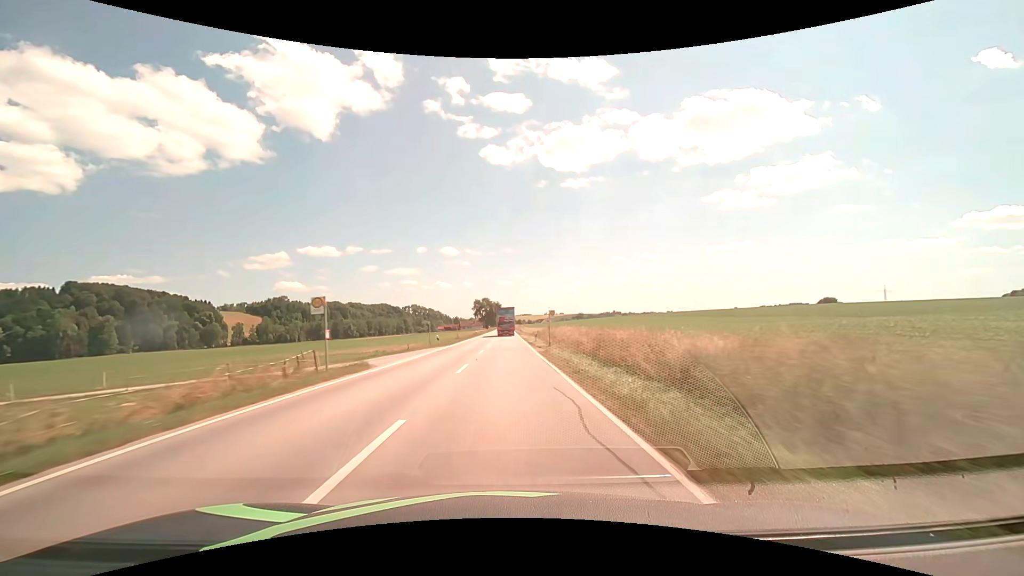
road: secondary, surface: asphalt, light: Day
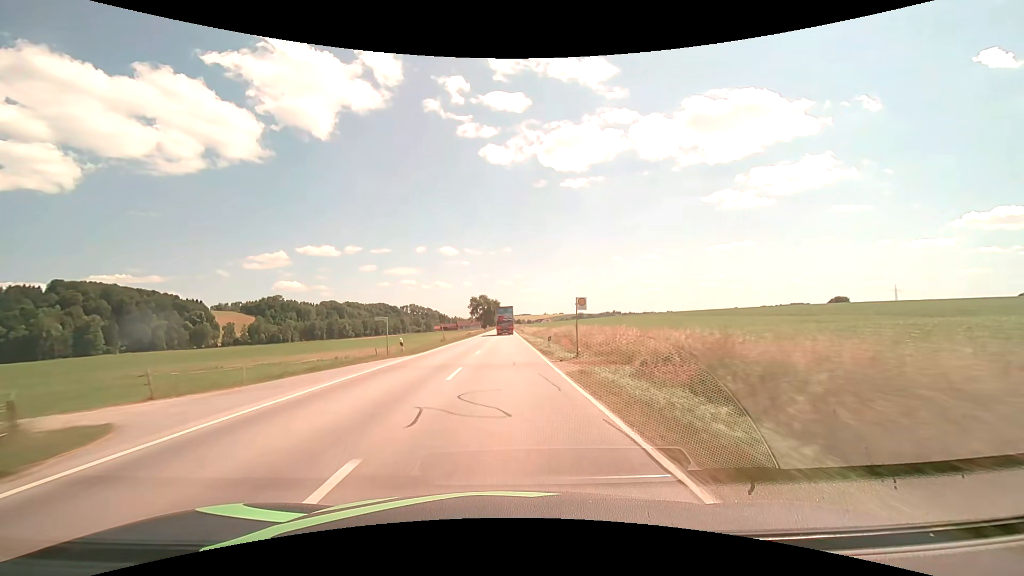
(0.0, +14.2) m; 0°
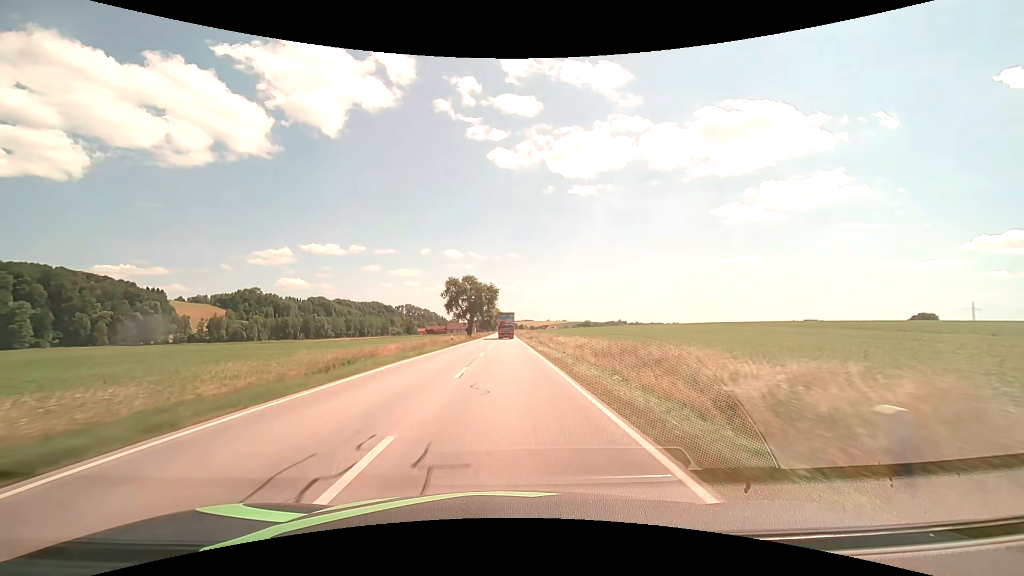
(-0.2, +70.7) m; 0°
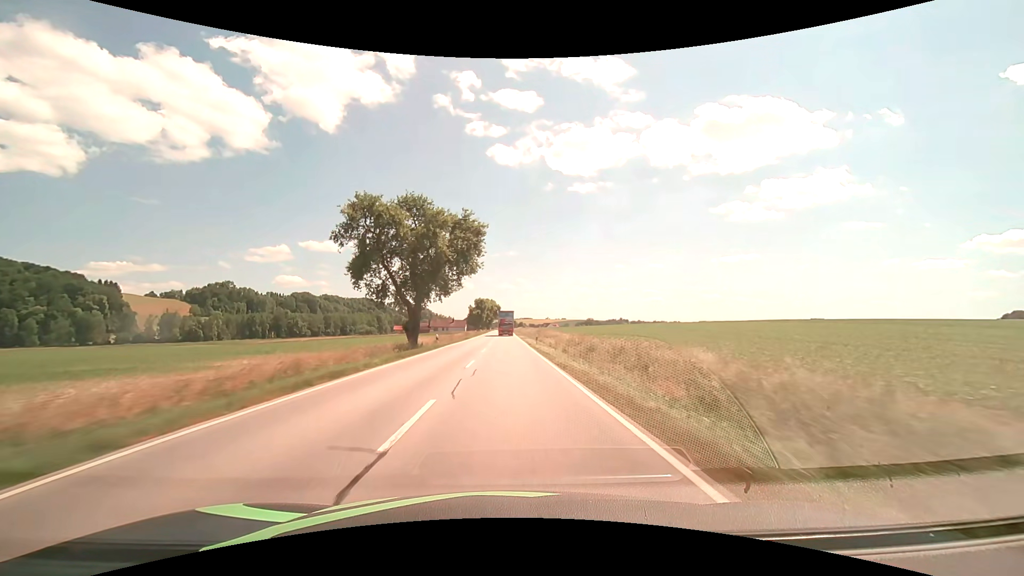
(+0.1, +56.7) m; 0°
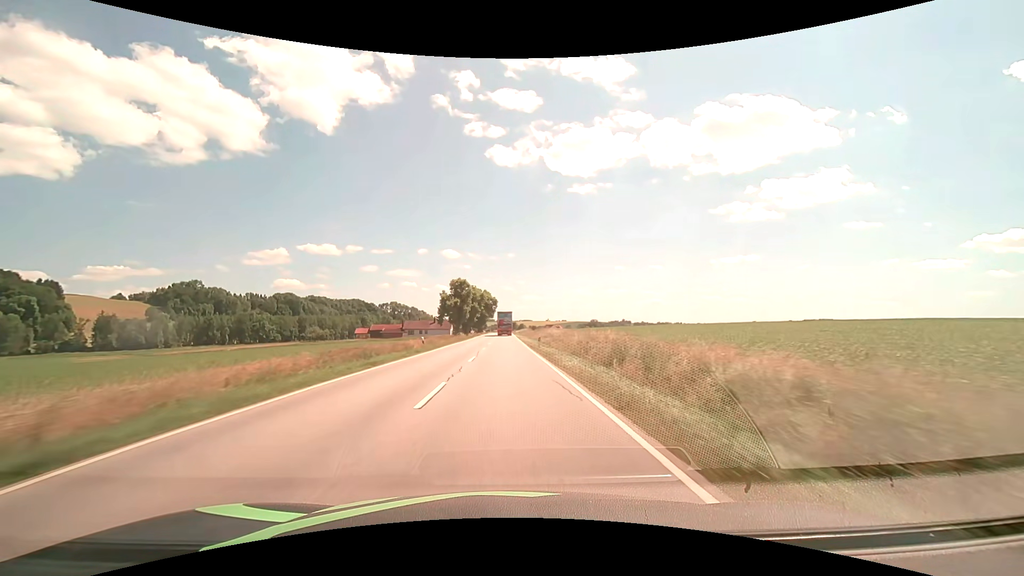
(+0.1, +56.8) m; 0°
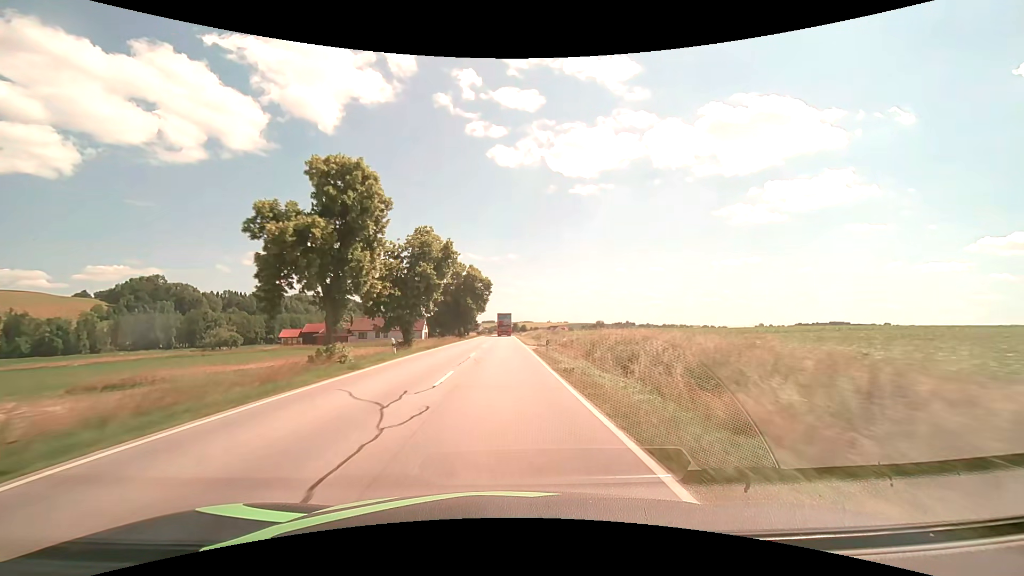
(+0.1, +56.7) m; 0°
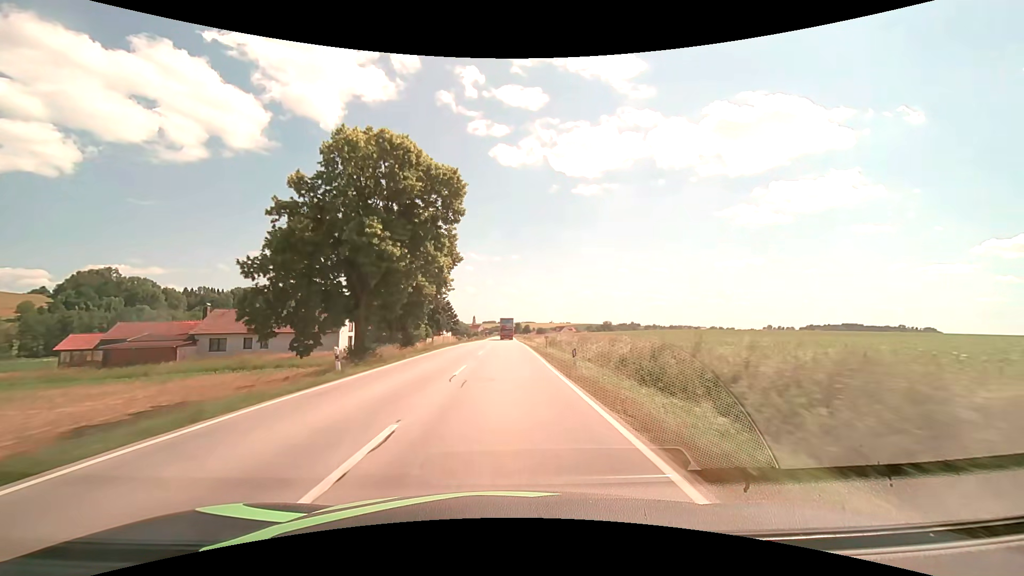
(-0.1, +56.7) m; 0°
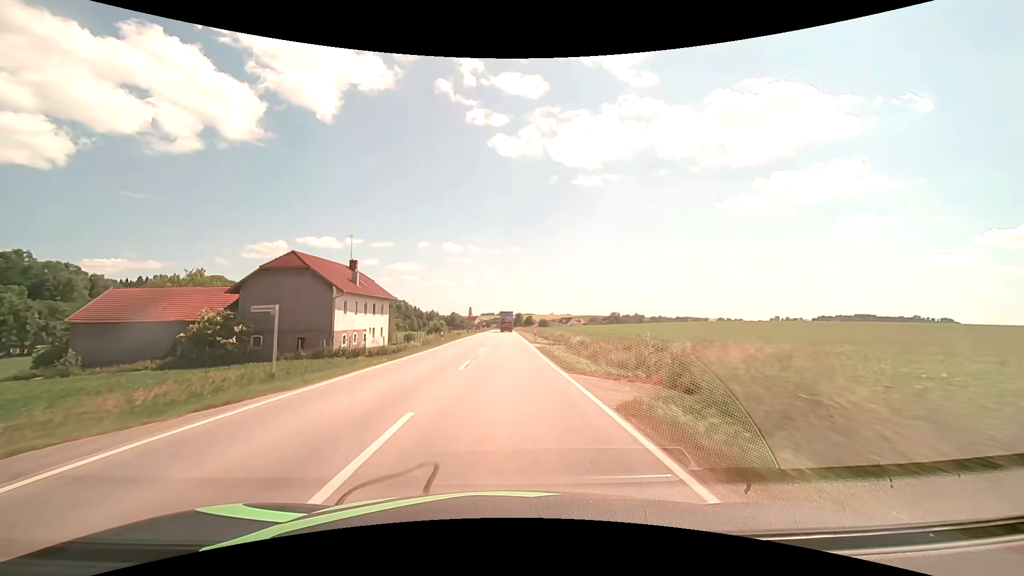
(+0.3, +71.1) m; 0°
(0, +10) (0, +20) (0, +30) (0, +40) (0, +50) (0, +60) (0, +70) (0, +80) (0, +90) (0, +100) m
